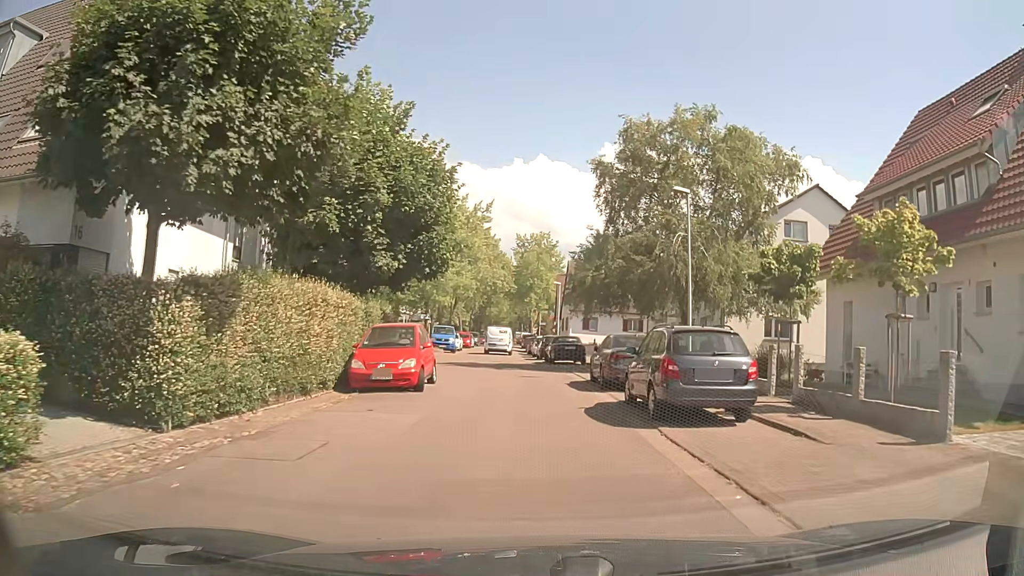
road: residential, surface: asphalt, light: Day
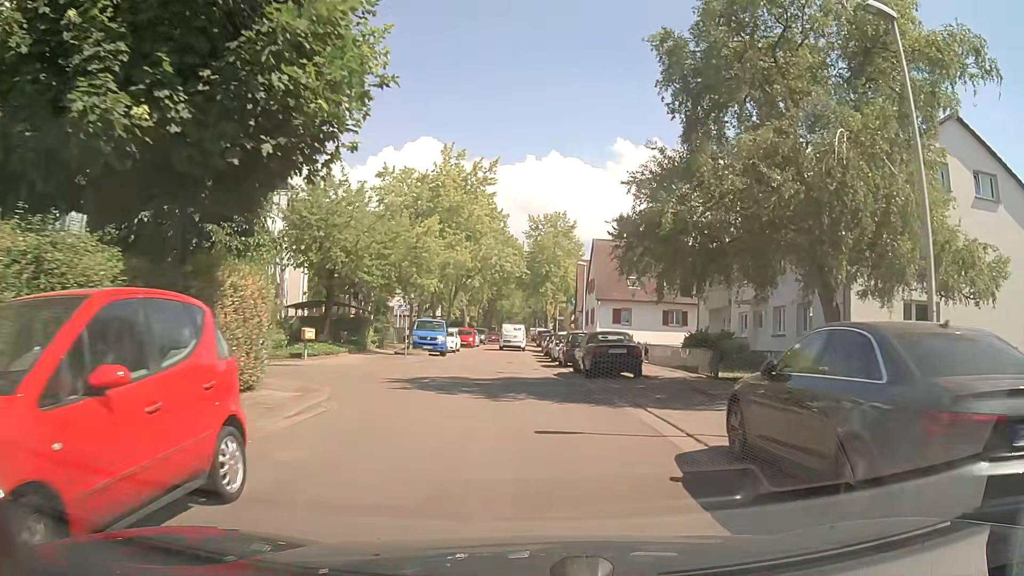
(-0.2, +13.2) m; -2°
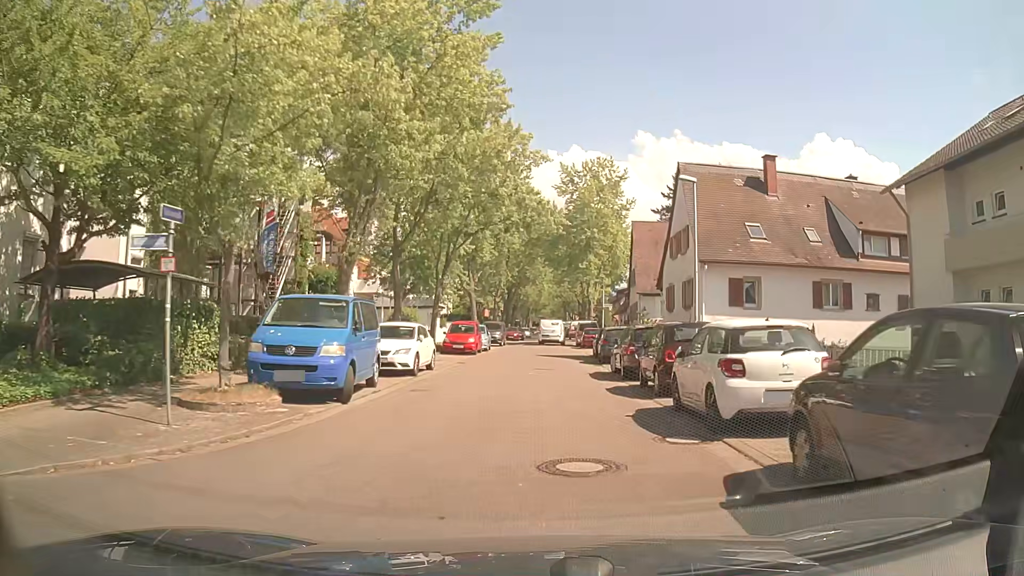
(-0.7, +23.9) m; -1°
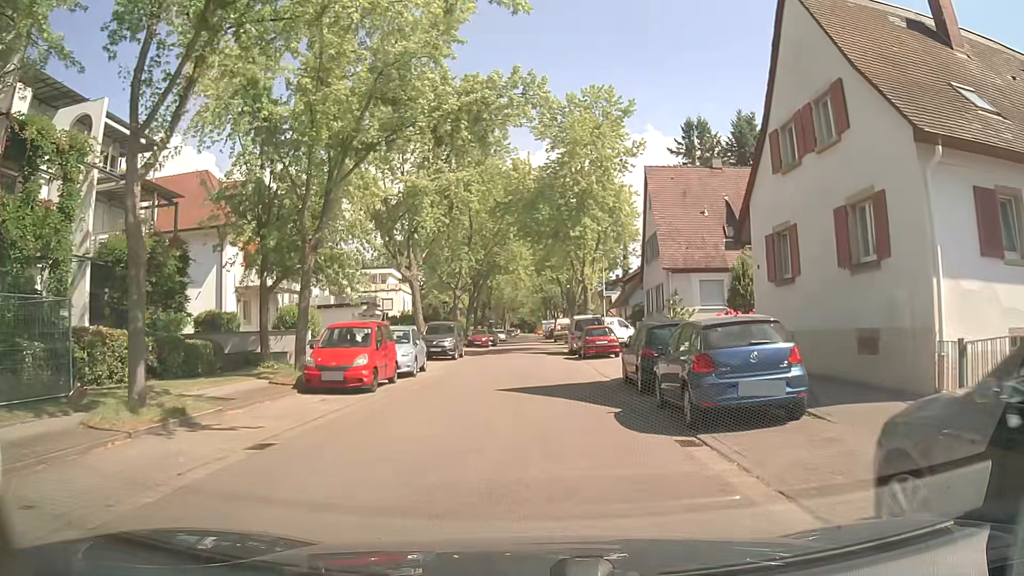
(+0.2, +17.8) m; +2°
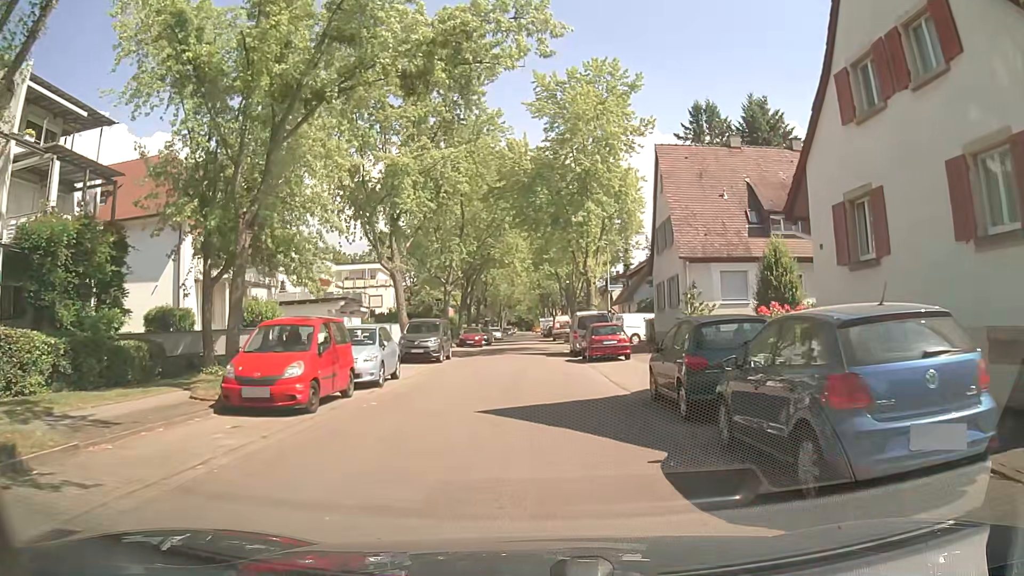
(0.0, +4.2) m; 0°
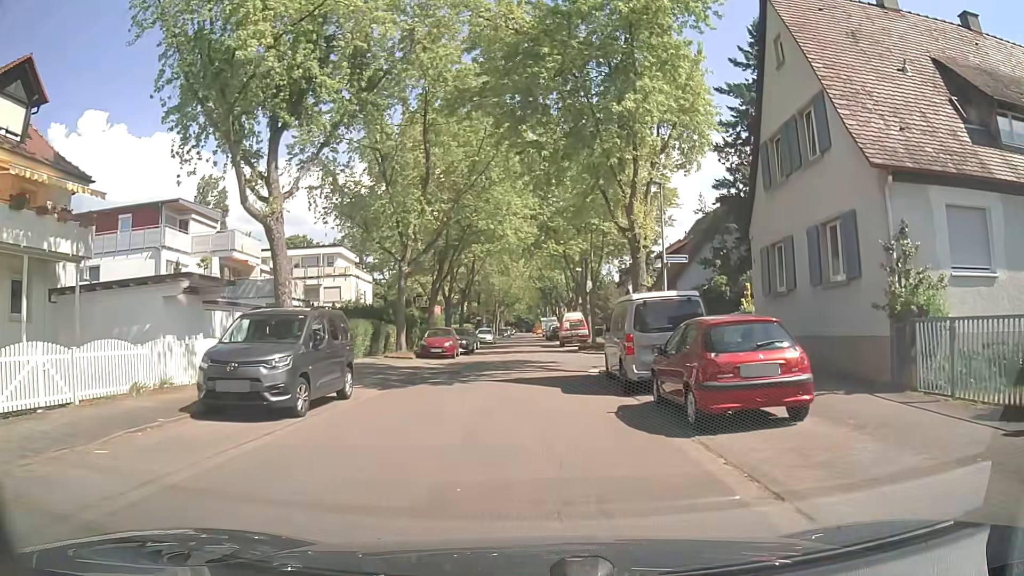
(-0.1, +16.8) m; 0°
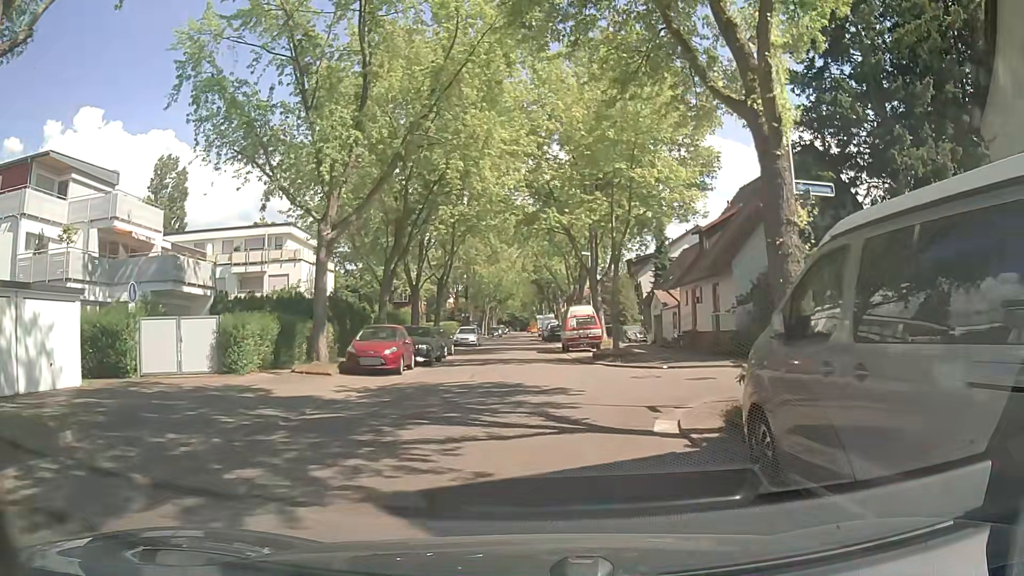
(+0.1, +11.8) m; 0°
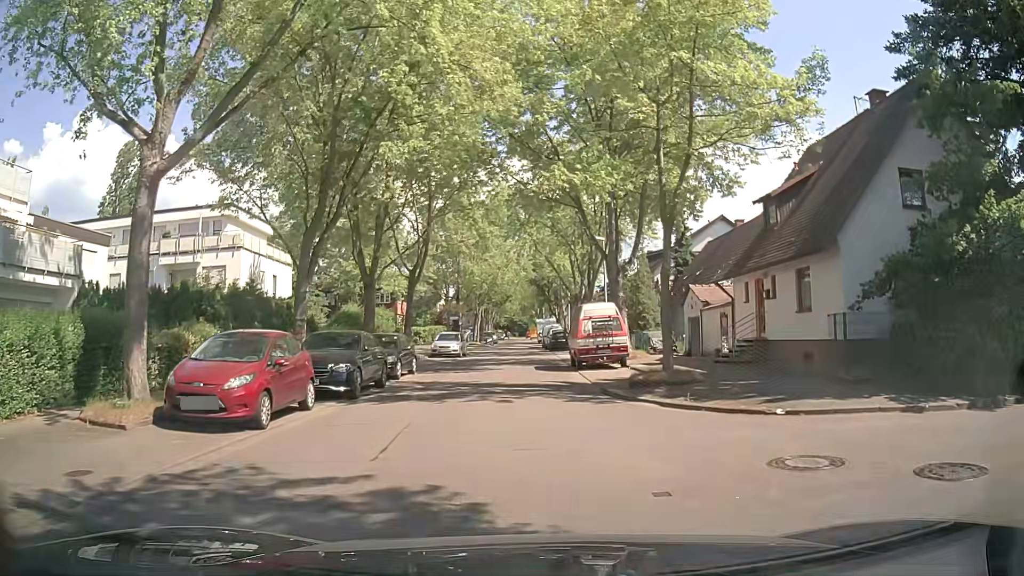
(+0.2, +10.2) m; +2°
